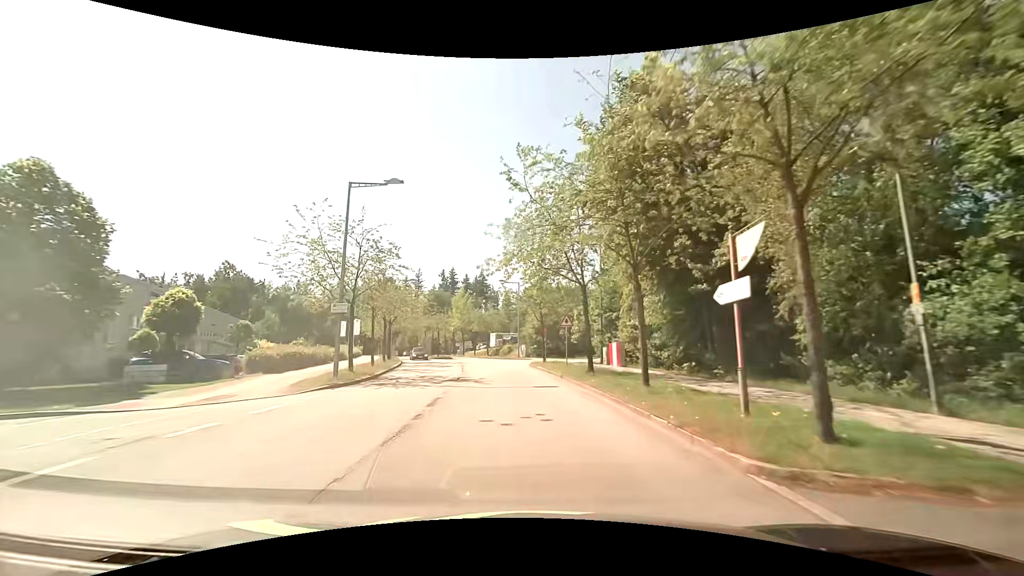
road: residential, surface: asphalt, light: Day
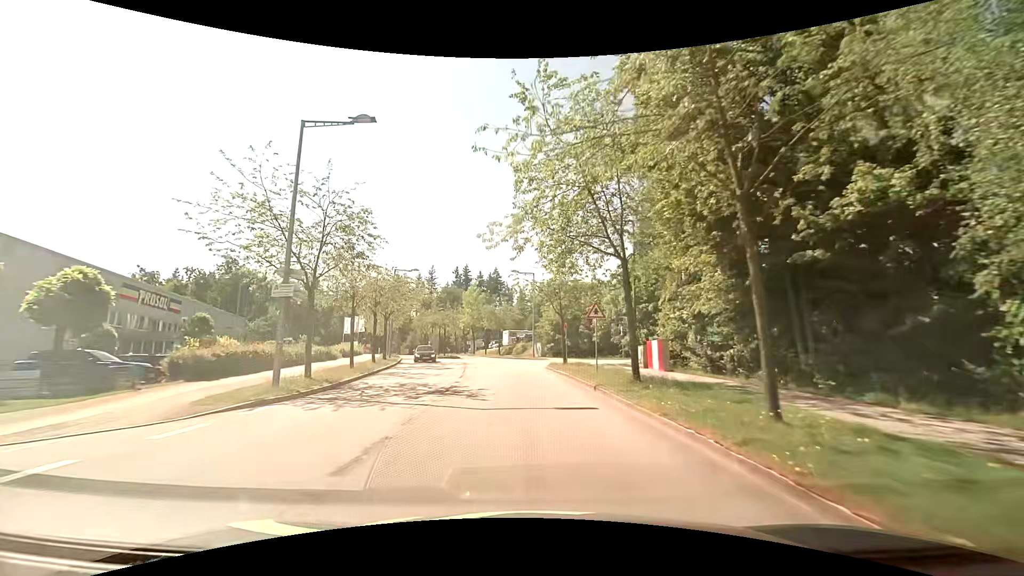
(-0.1, +6.5) m; -2°
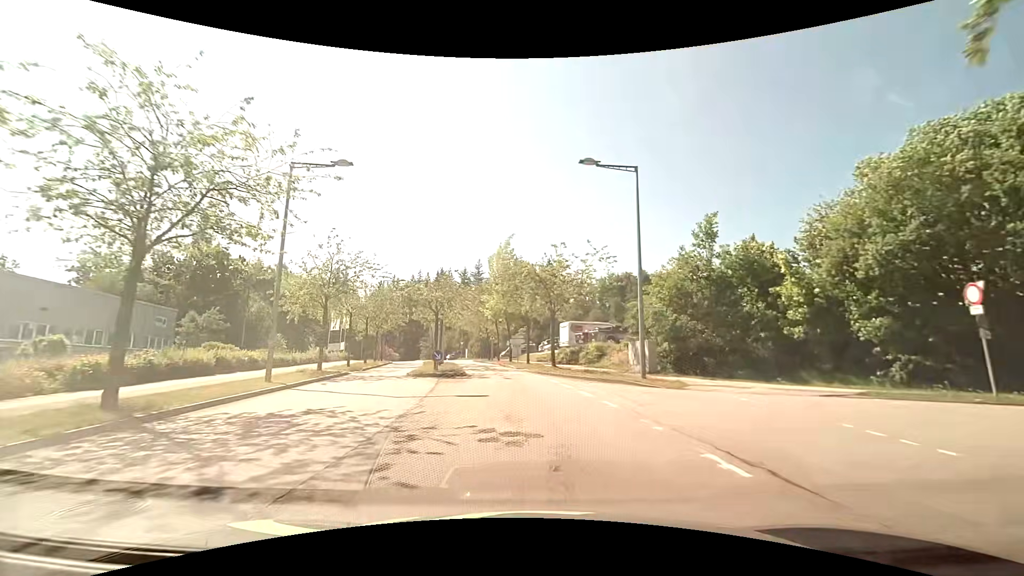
(-1.8, +31.5) m; -7°
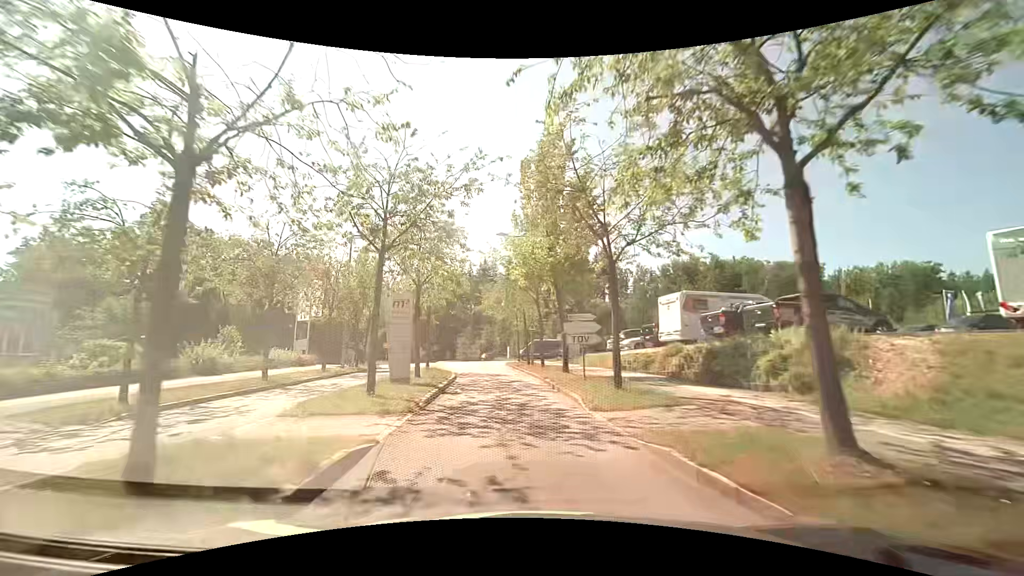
(-0.9, +22.8) m; -5°
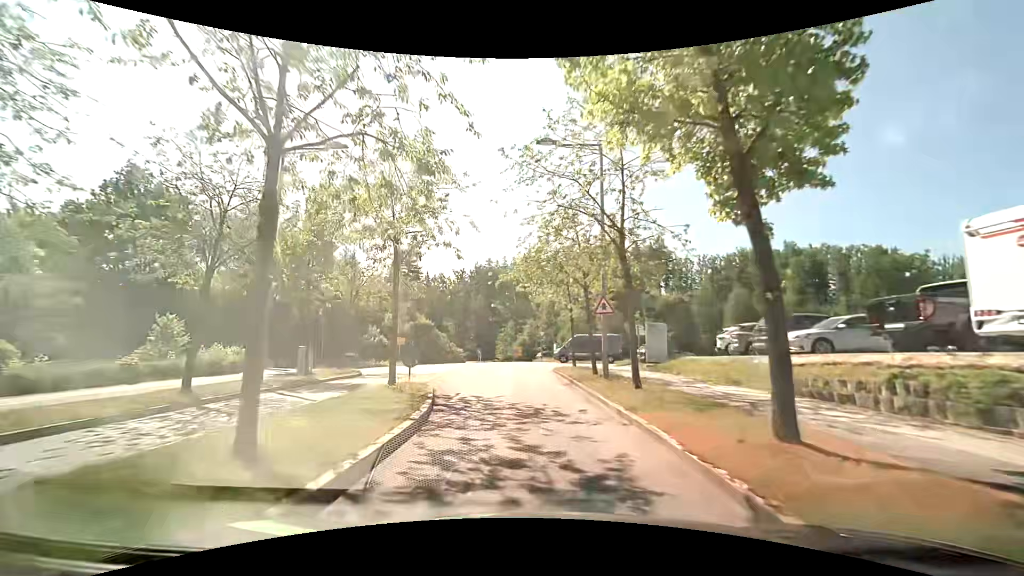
(-0.9, +15.2) m; -5°
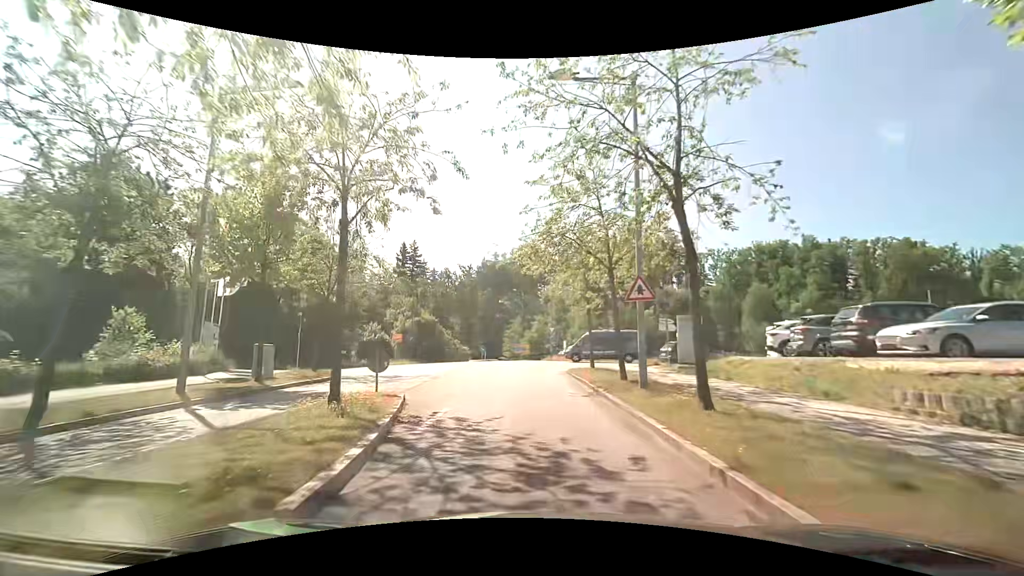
(-0.1, +4.5) m; -1°
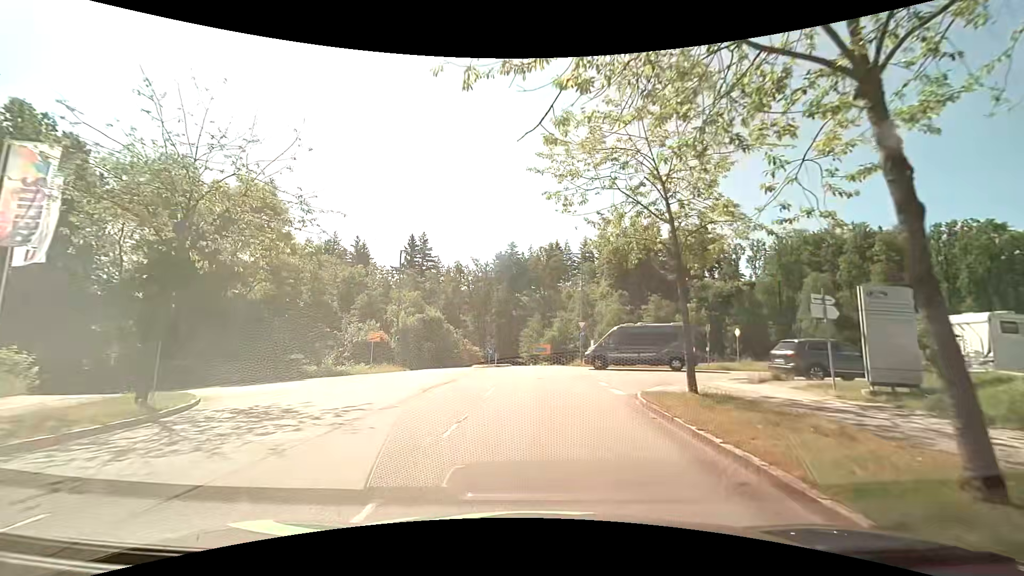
(-0.3, +12.1) m; -2°
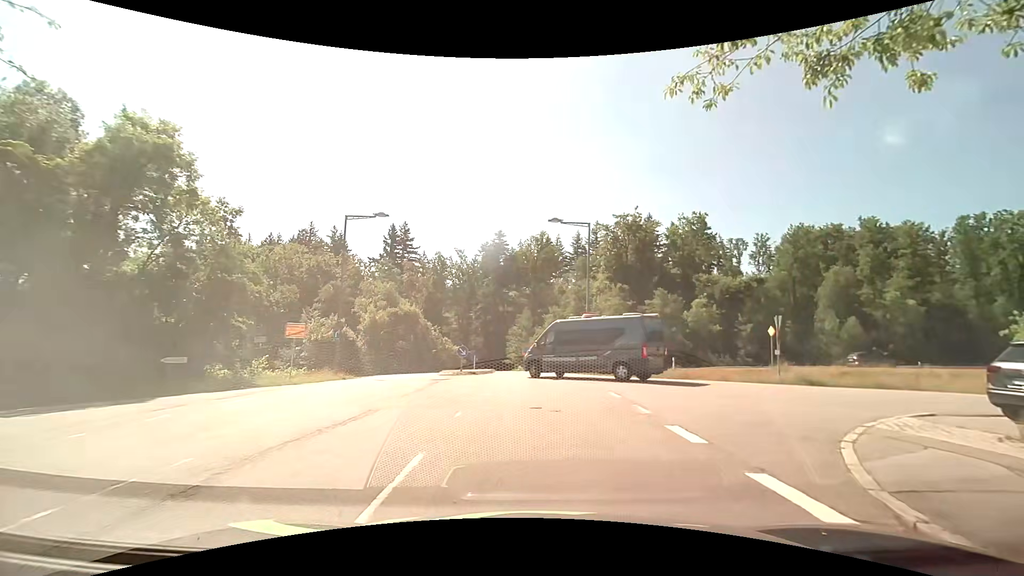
(-0.1, +9.8) m; 0°
